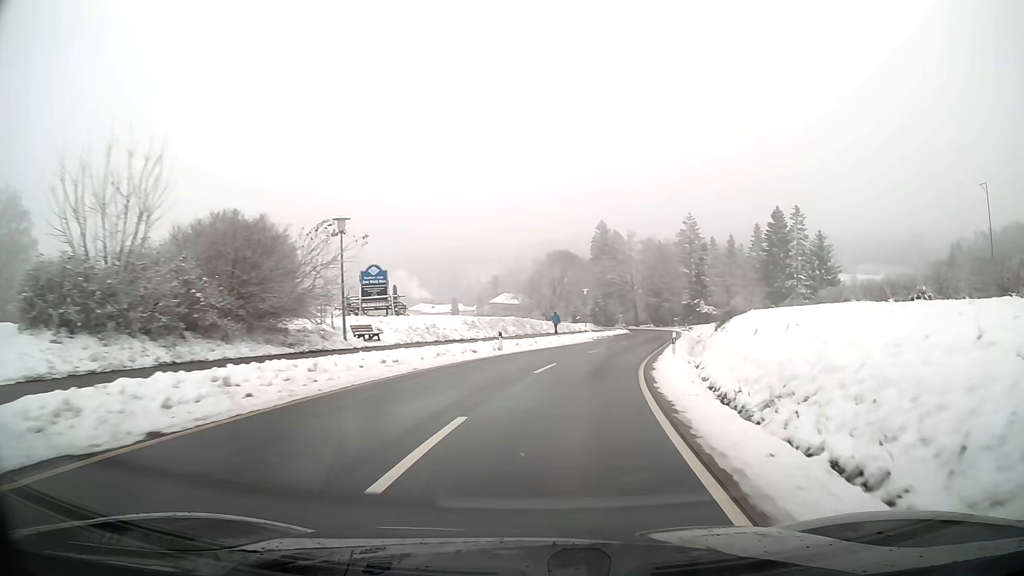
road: tertiary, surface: asphalt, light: Day
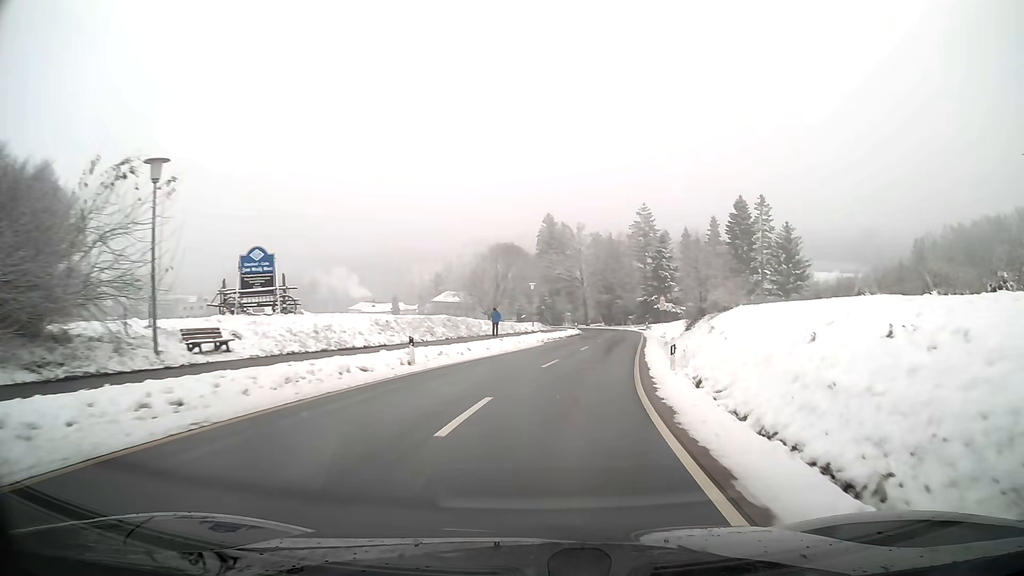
(+0.4, +9.2) m; +5°
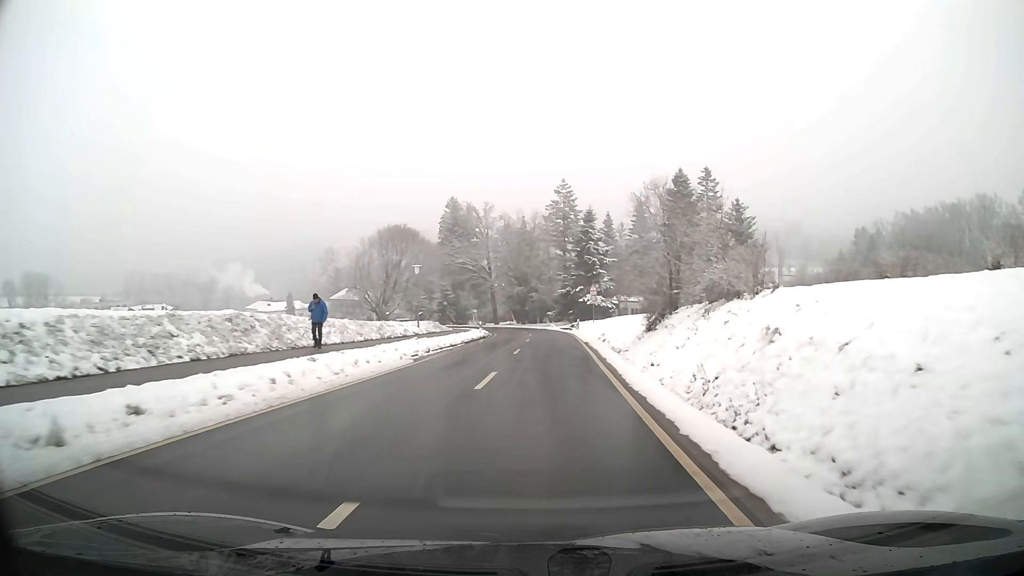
(+1.2, +18.5) m; +6°
(0, +10) (0, +20) (+1, +30) (+1, +40) (0, +50) (0, +60) (-2, +70) (-4, +80) (-8, +89) (-12, +98) m
